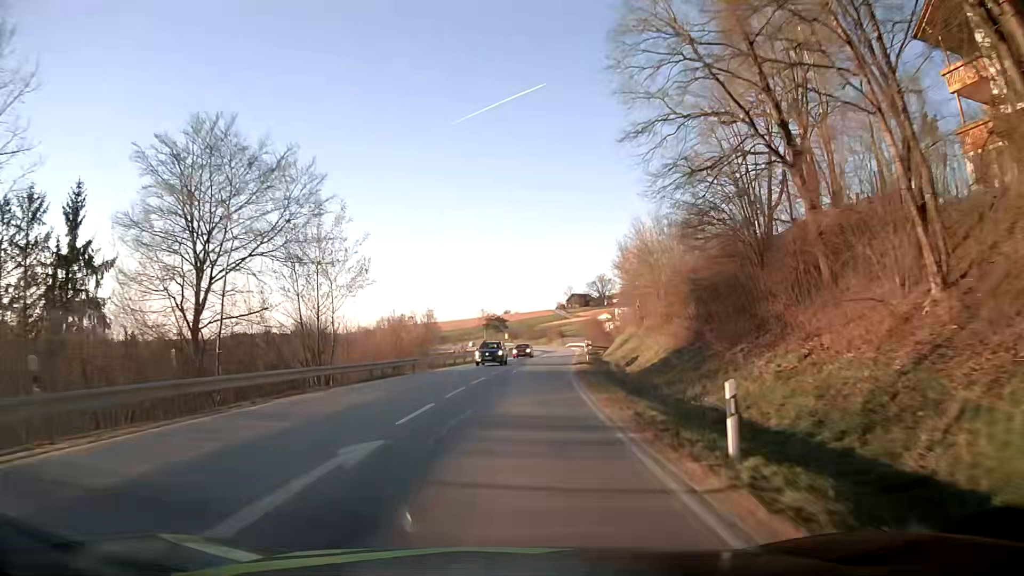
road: secondary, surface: asphalt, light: Day
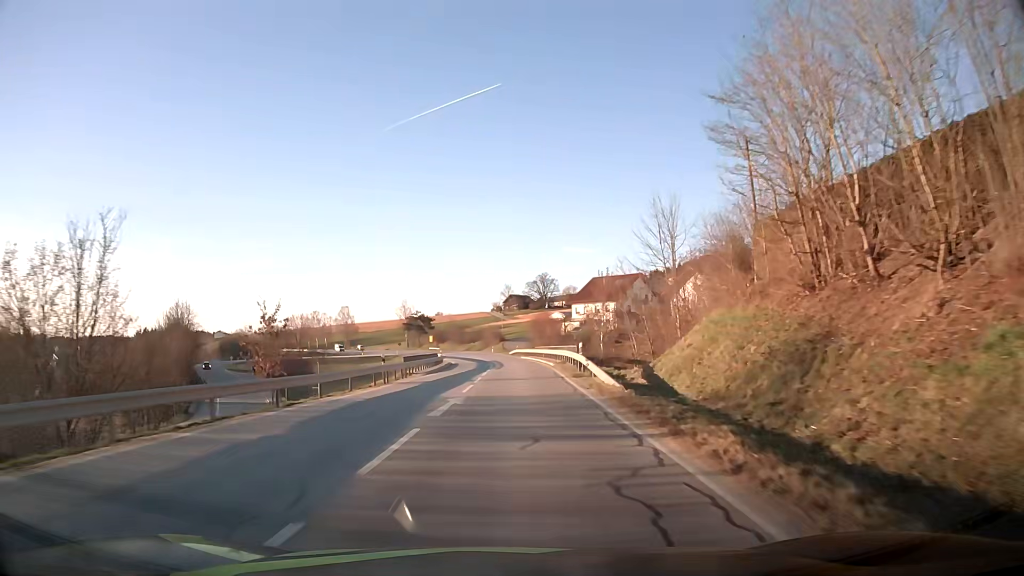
(+2.5, +46.2) m; +6°
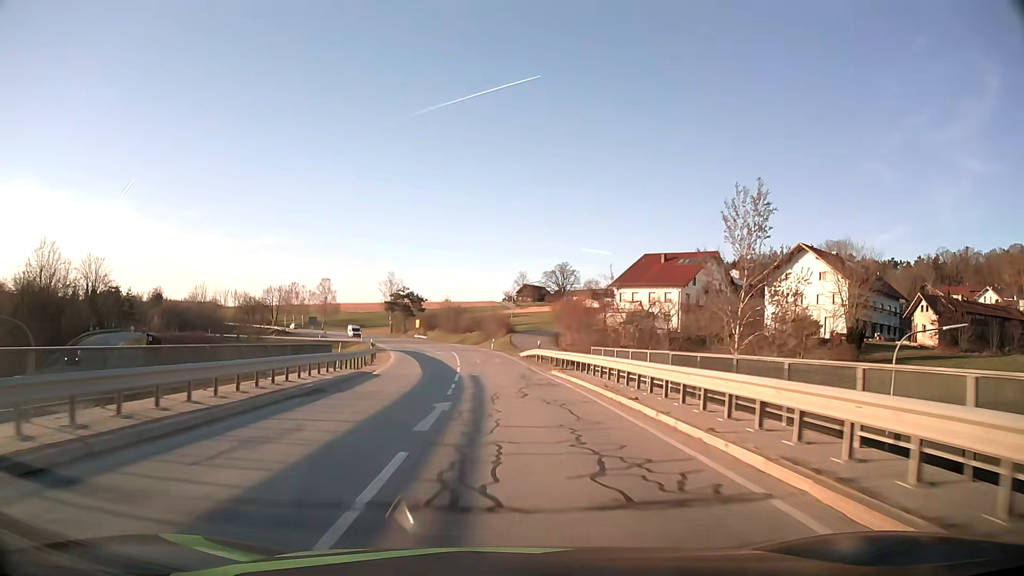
(0.0, +46.0) m; -1°
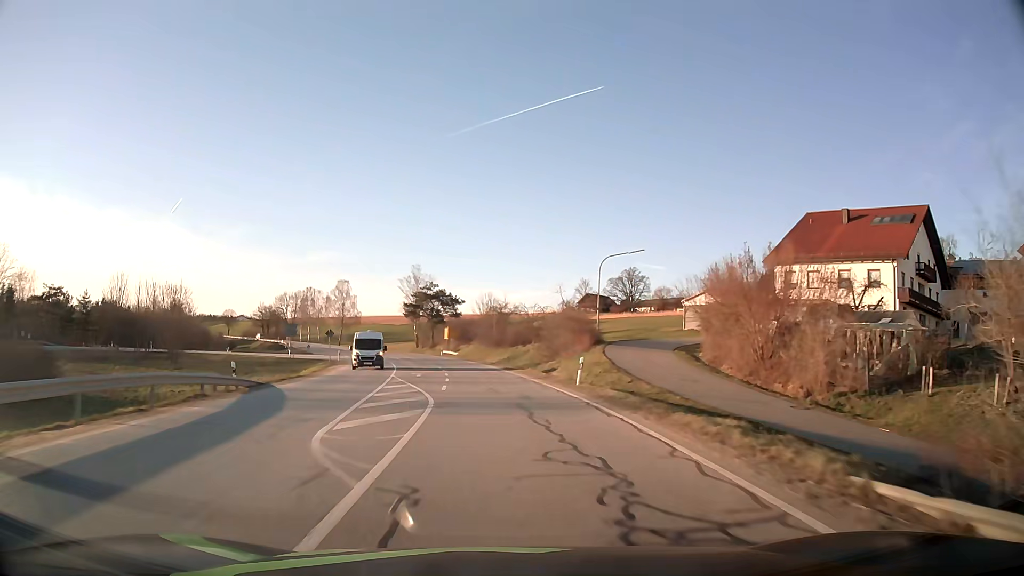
(-1.7, +45.7) m; -5°
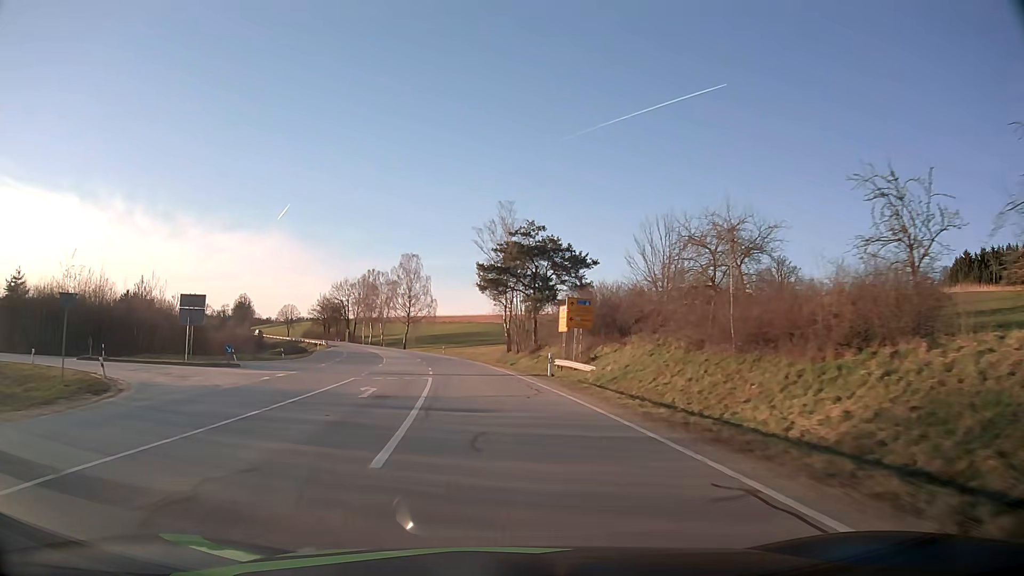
(-4.8, +56.8) m; -10°
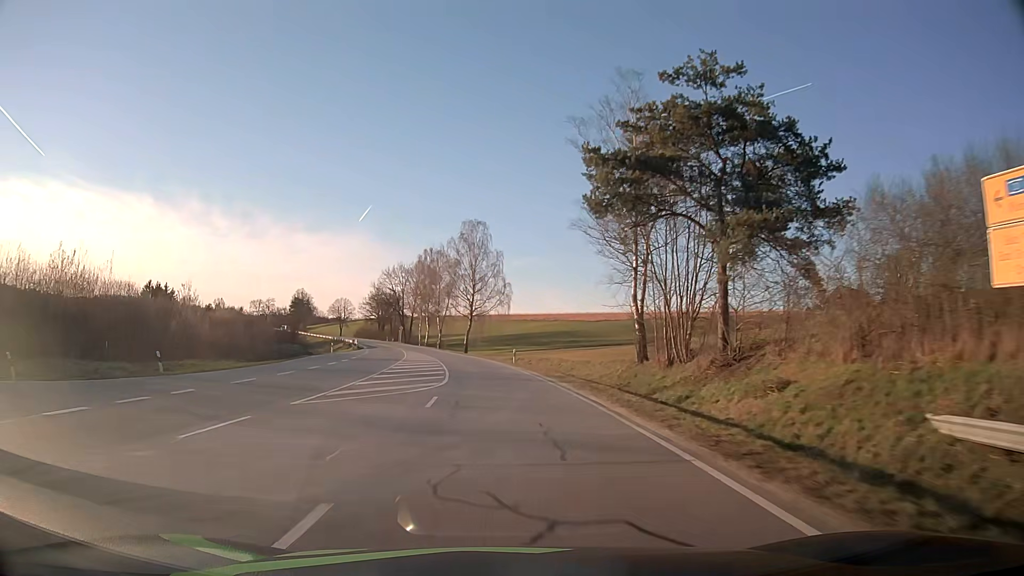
(-2.1, +34.5) m; -7°
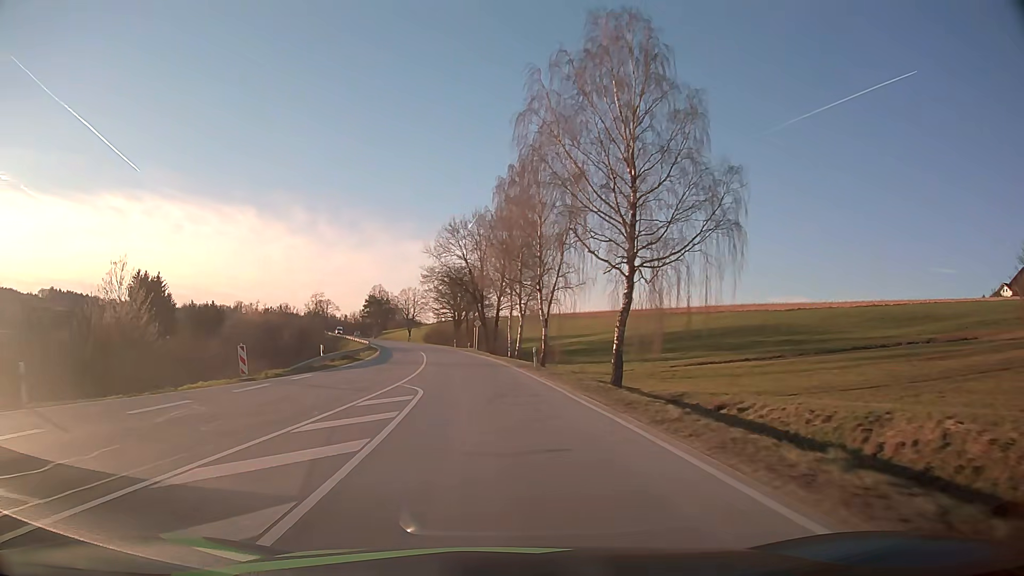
(-4.8, +58.1) m; -10°
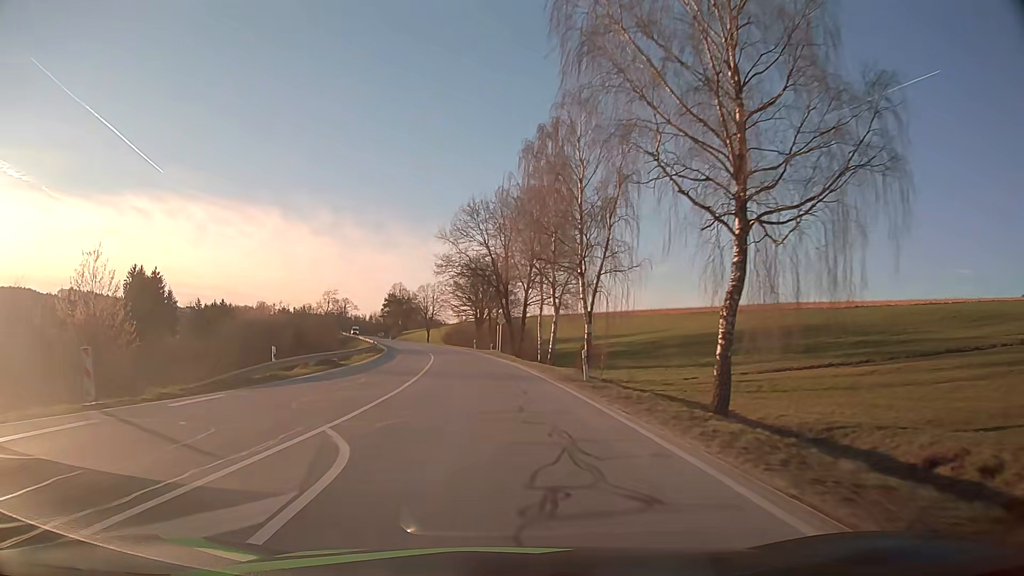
(-0.2, +11.3) m; -2°
(0, +10) (-1, +20) (-1, +30) (-2, +40) (-4, +50) (-5, +60) (-7, +70) (-9, +79) (-11, +89) (-13, +99) m
